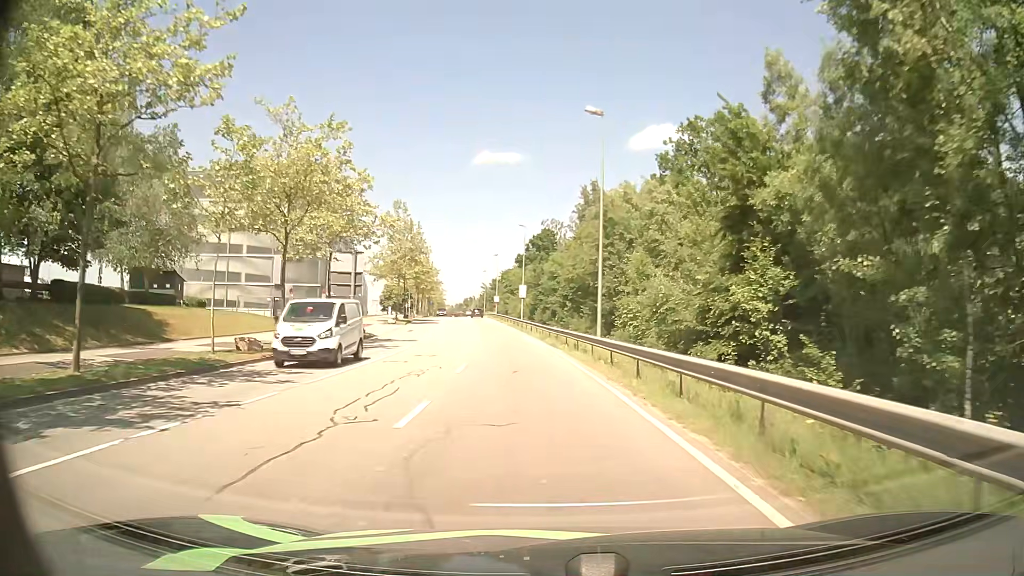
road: secondary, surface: asphalt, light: Day
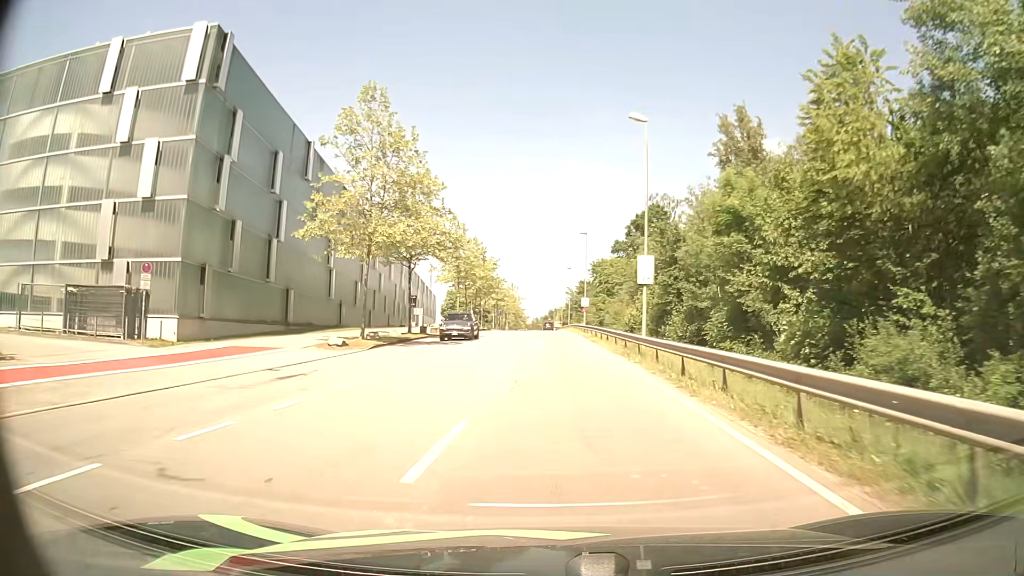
(-2.8, +39.0) m; -8°
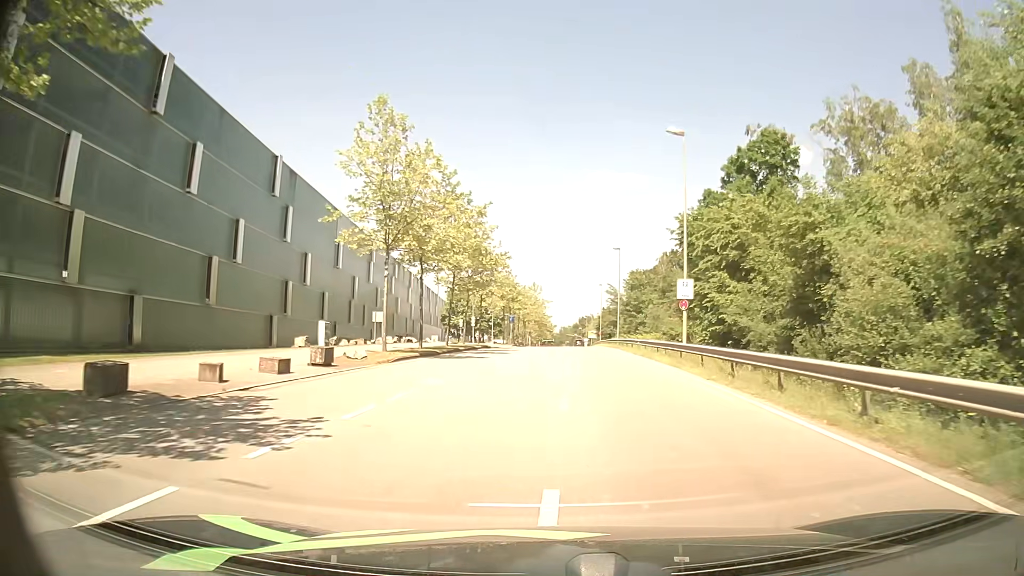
(-0.9, +39.6) m; -2°
(0, +10) (0, +20) (0, +30) (0, +40) (0, +50) (0, +60) (+1, +70) (+1, +80) (+1, +90) (+1, +100) m
